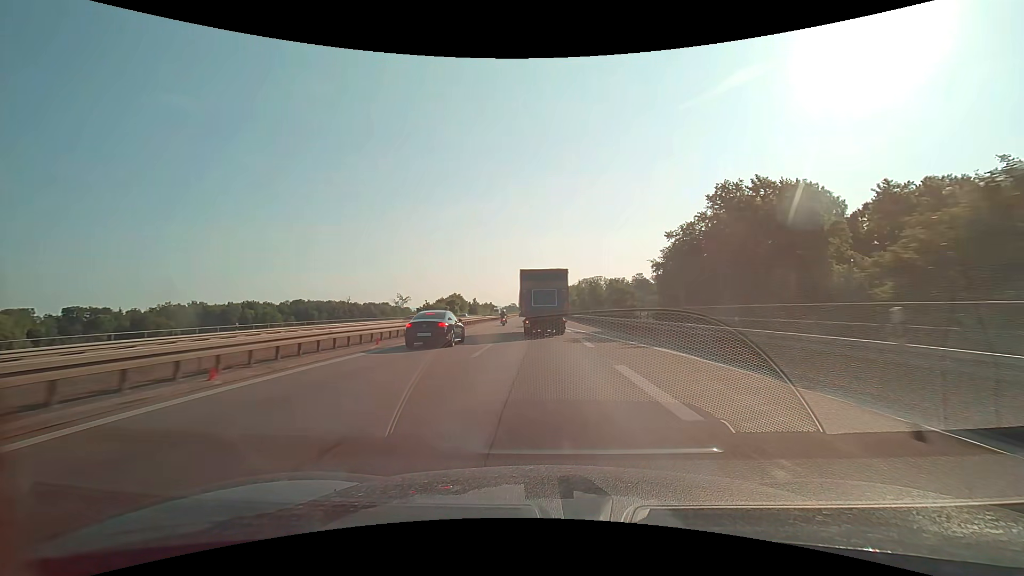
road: motorway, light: Day
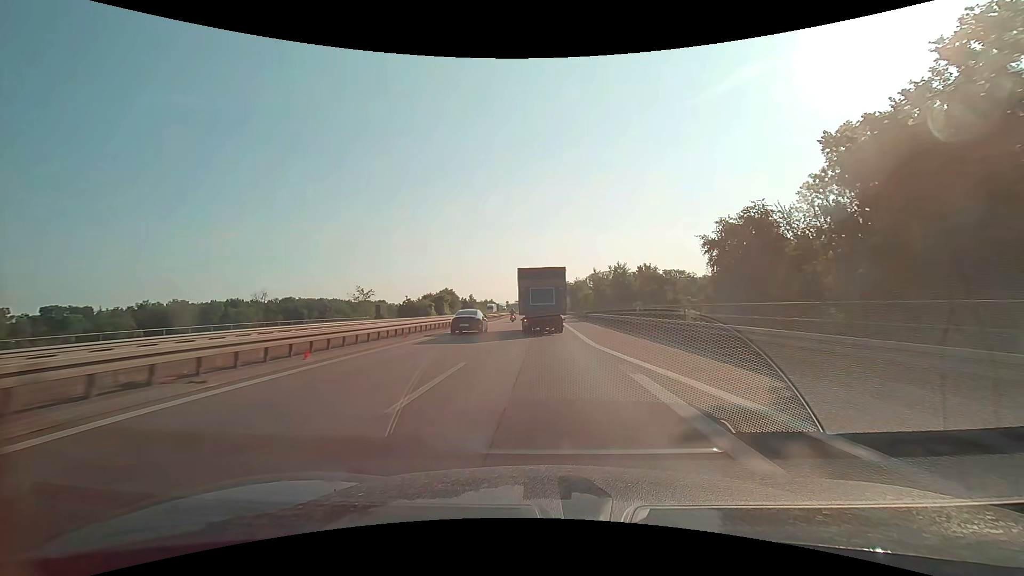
(-0.2, +26.3) m; 0°
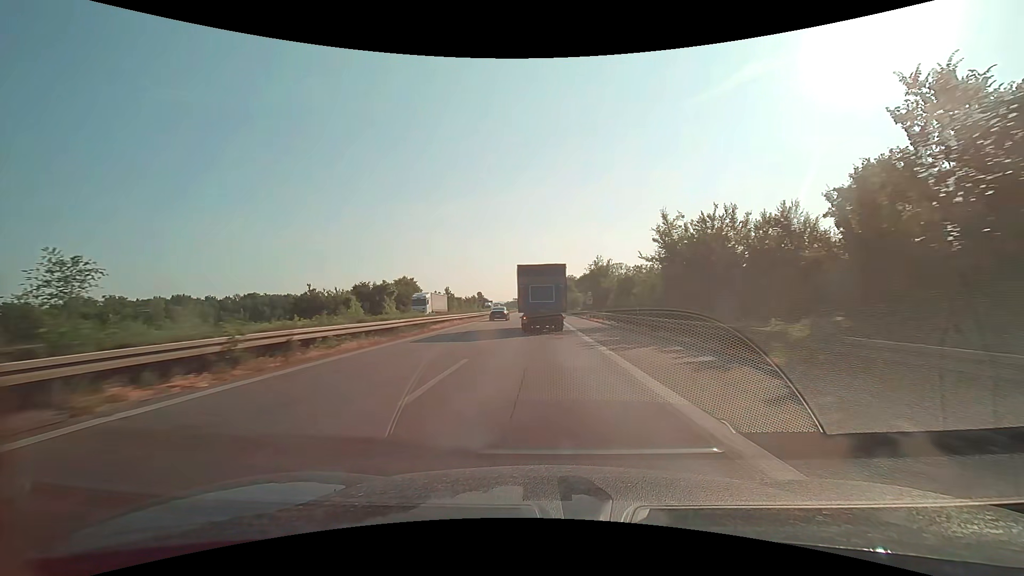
(-0.3, +52.8) m; 0°
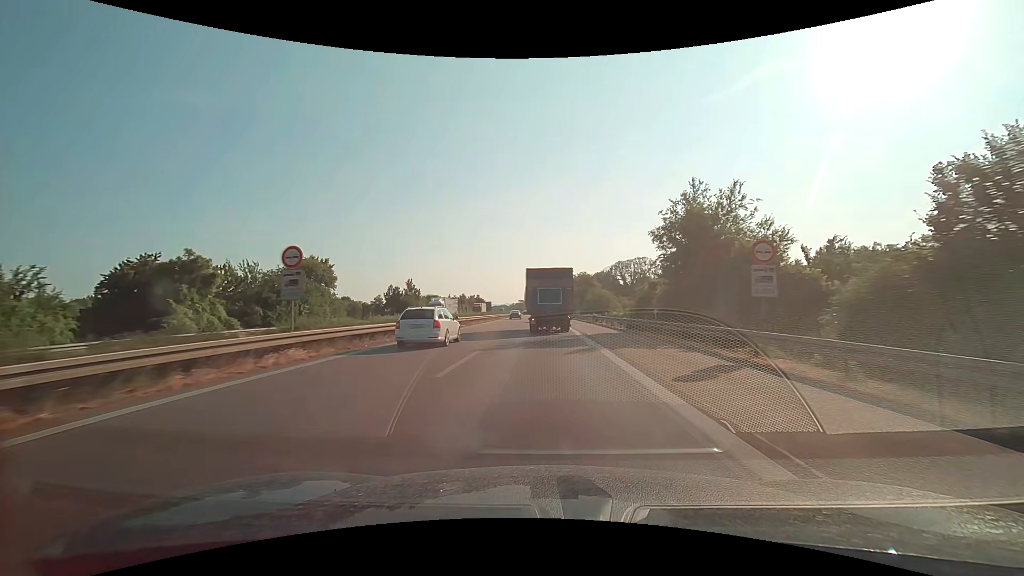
(-0.3, +51.8) m; -1°
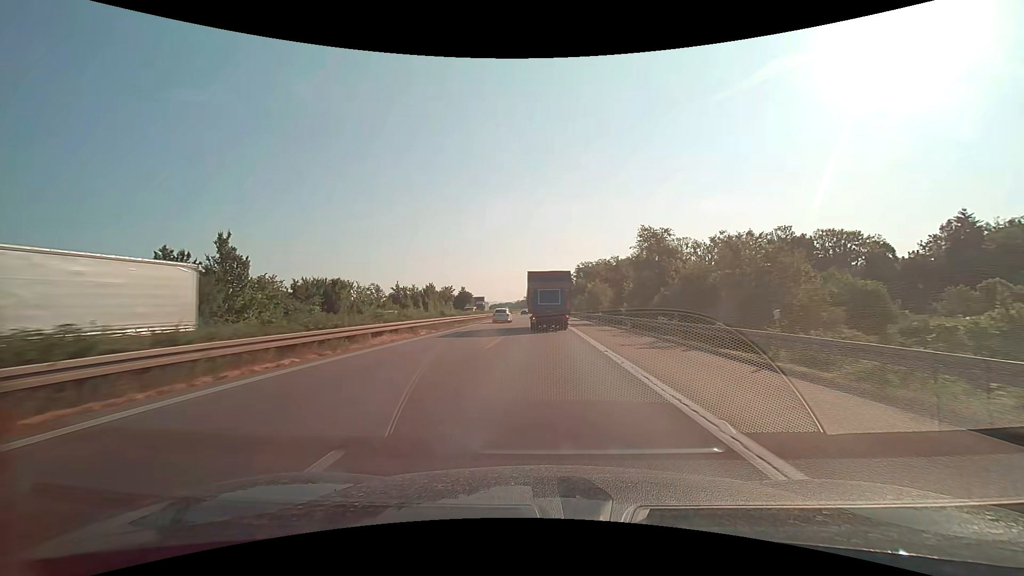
(-0.3, +64.8) m; -1°
(0, +10) (0, +20) (0, +30) (0, +40) (0, +50) (0, +60) (0, +70) (0, +80) (0, +90) (-1, +100) m
